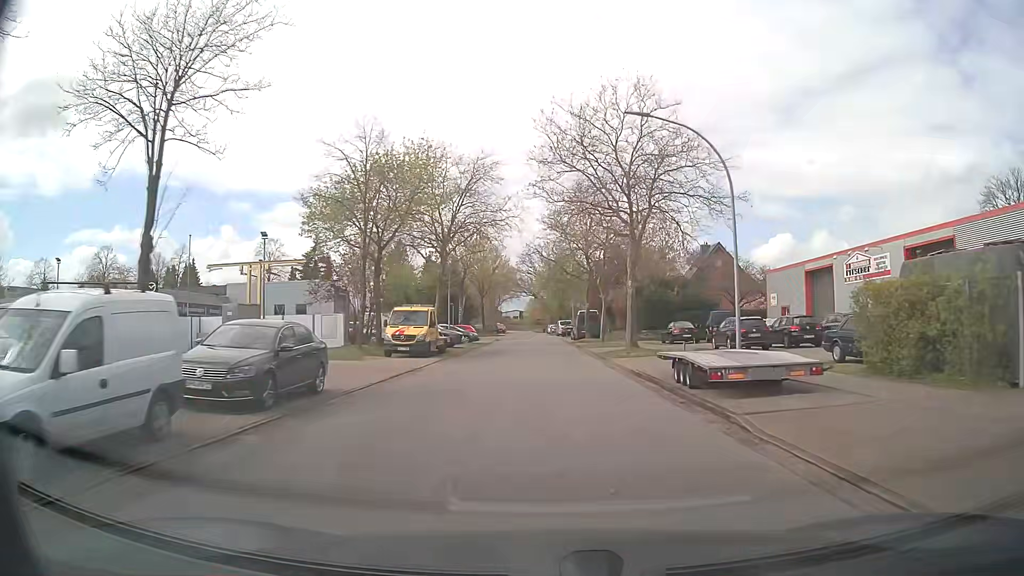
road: residential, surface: asphalt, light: Day
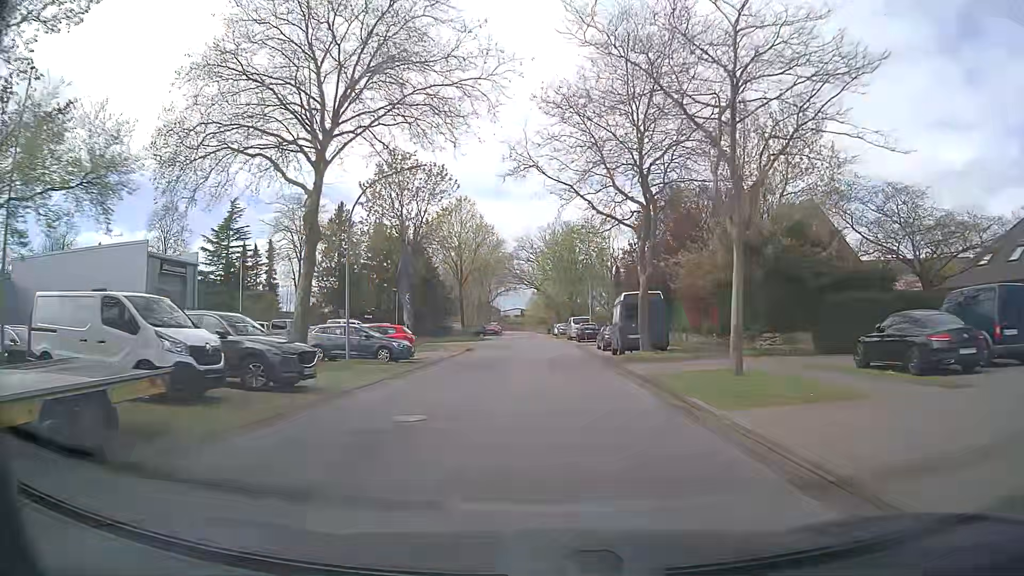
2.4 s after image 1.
(+0.1, +29.0) m; -1°
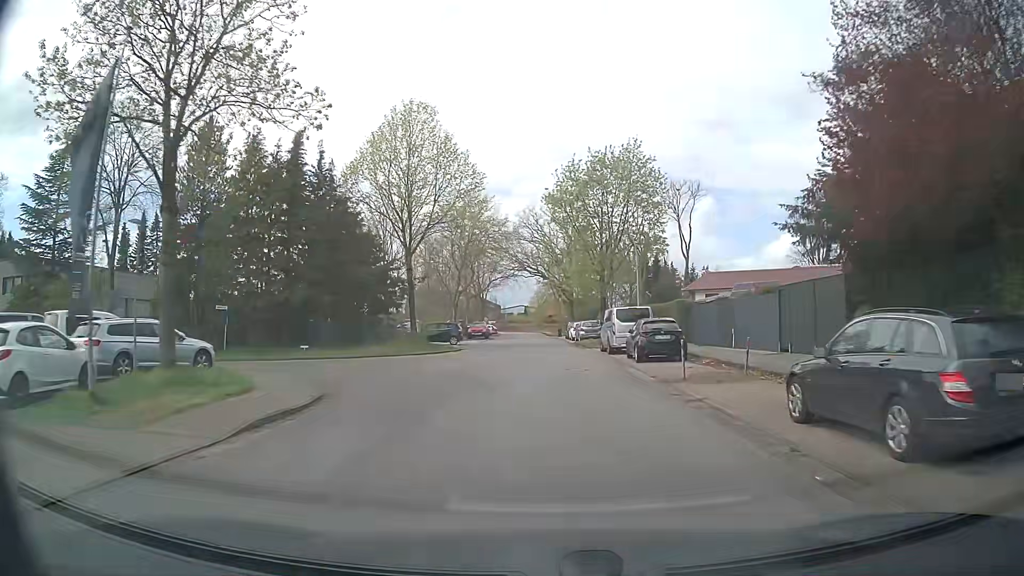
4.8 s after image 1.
(-0.1, +29.4) m; -1°
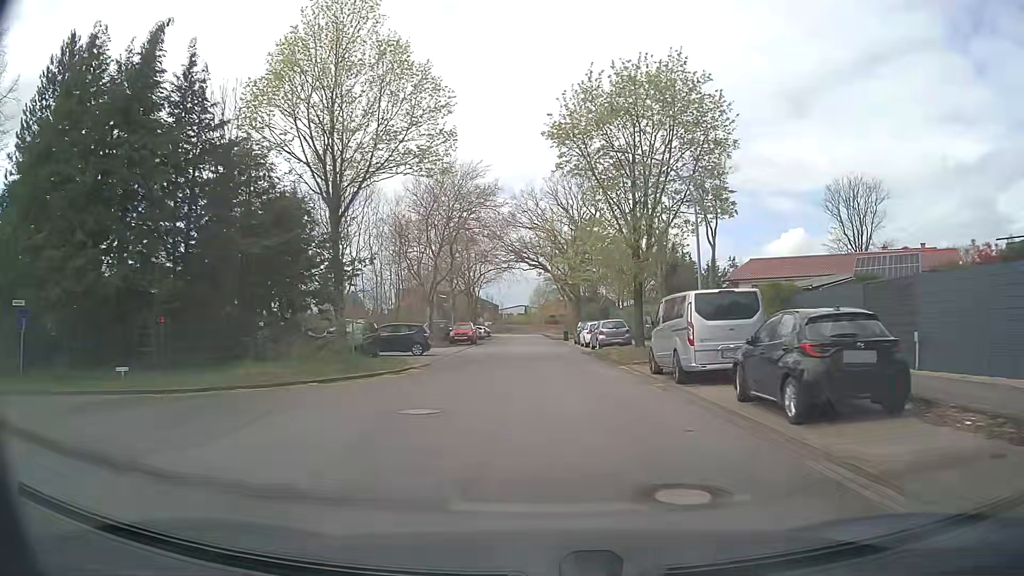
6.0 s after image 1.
(+0.2, +14.4) m; 0°
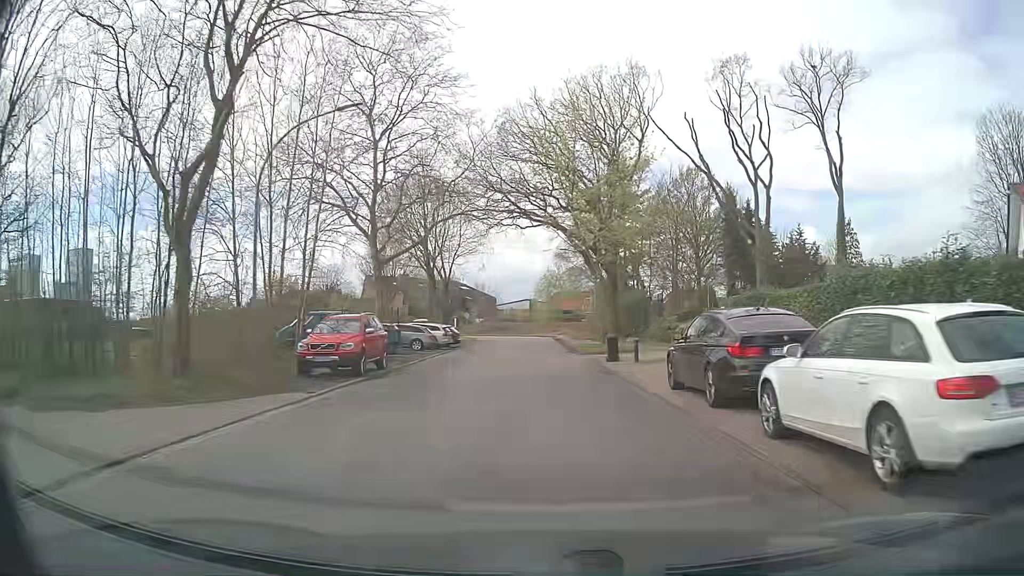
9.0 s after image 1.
(+0.1, +34.6) m; -1°
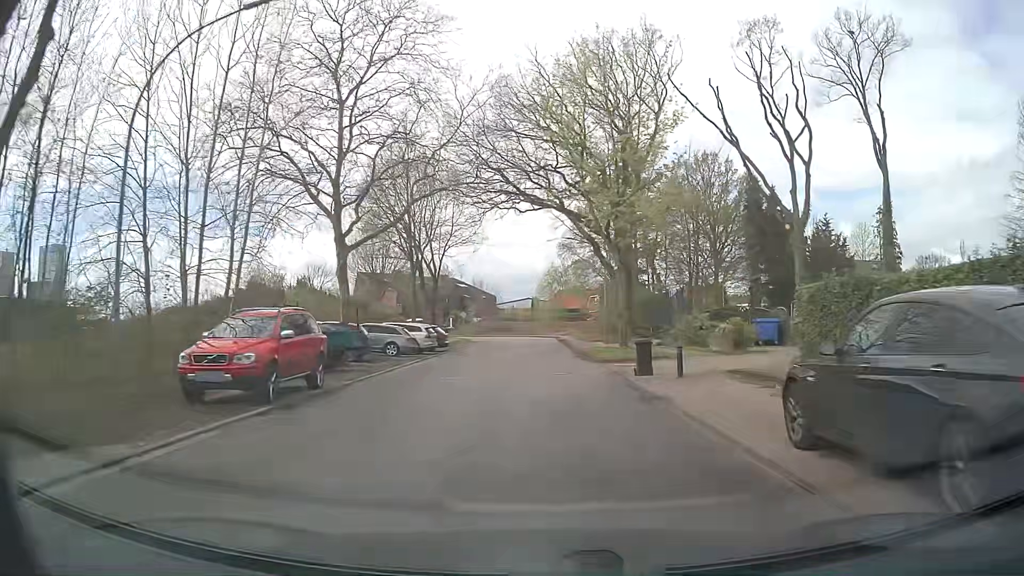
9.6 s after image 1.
(0.0, +6.8) m; 0°
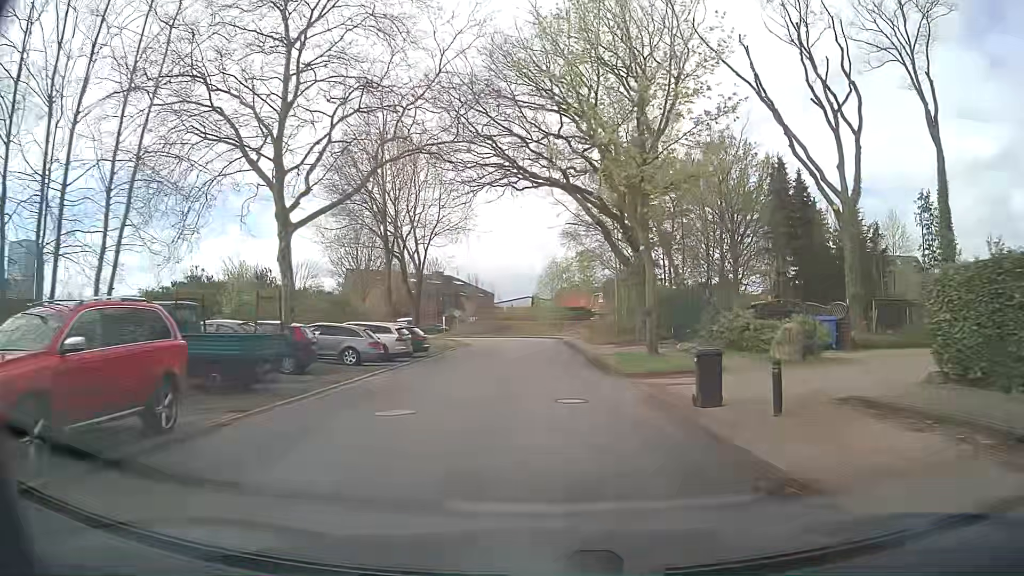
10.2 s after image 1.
(0.0, +6.7) m; 0°
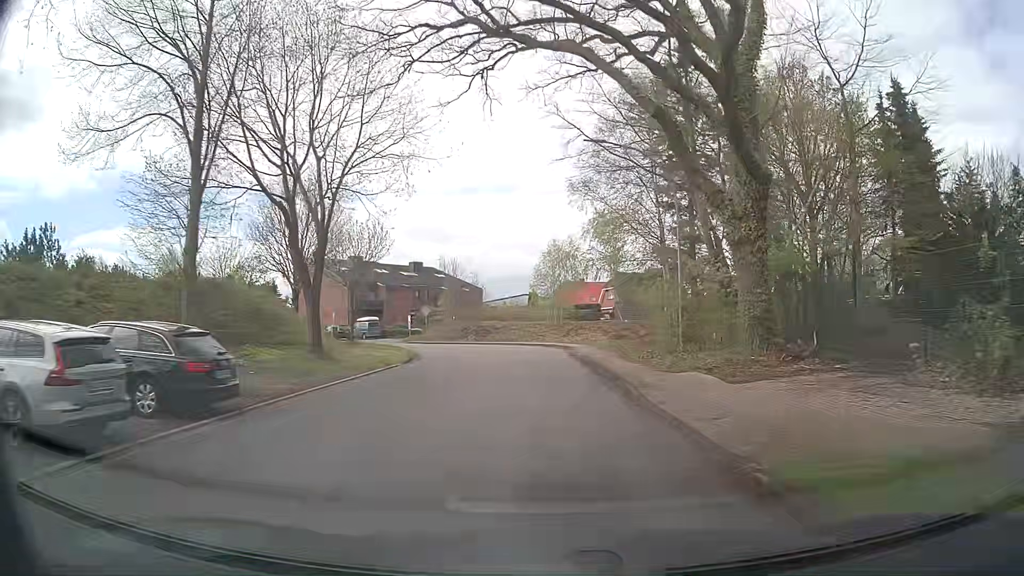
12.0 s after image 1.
(0.0, +19.3) m; -1°
(0, +10) (0, +20) (0, +30) (-2, +40) (-7, +49) (-14, +56) (-21, +62) (-29, +68) (-37, +74) (-45, +80) m
